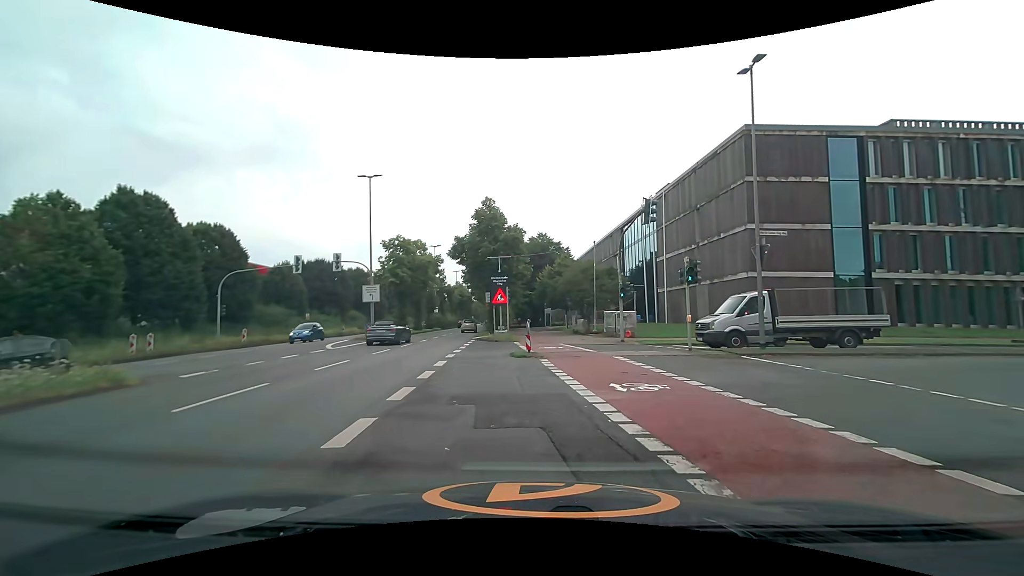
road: secondary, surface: asphalt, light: Day
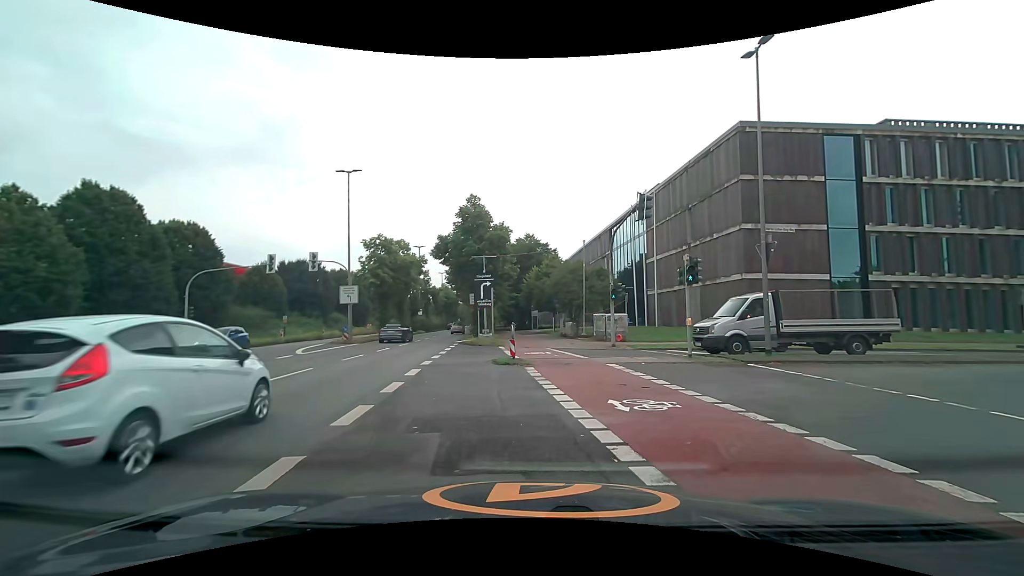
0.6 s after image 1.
(0.0, +1.6) m; +2°
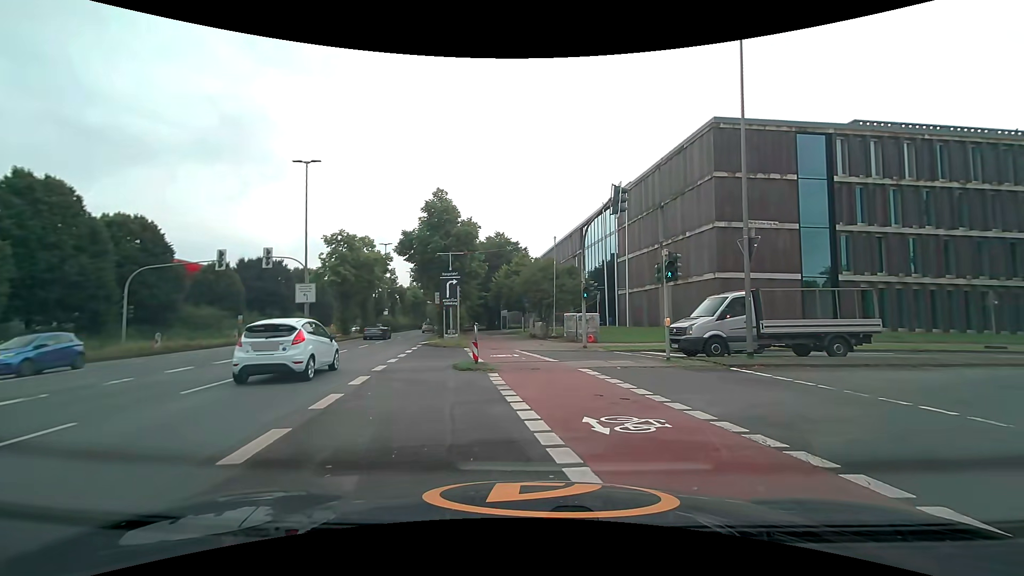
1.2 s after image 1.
(0.0, +1.5) m; +5°
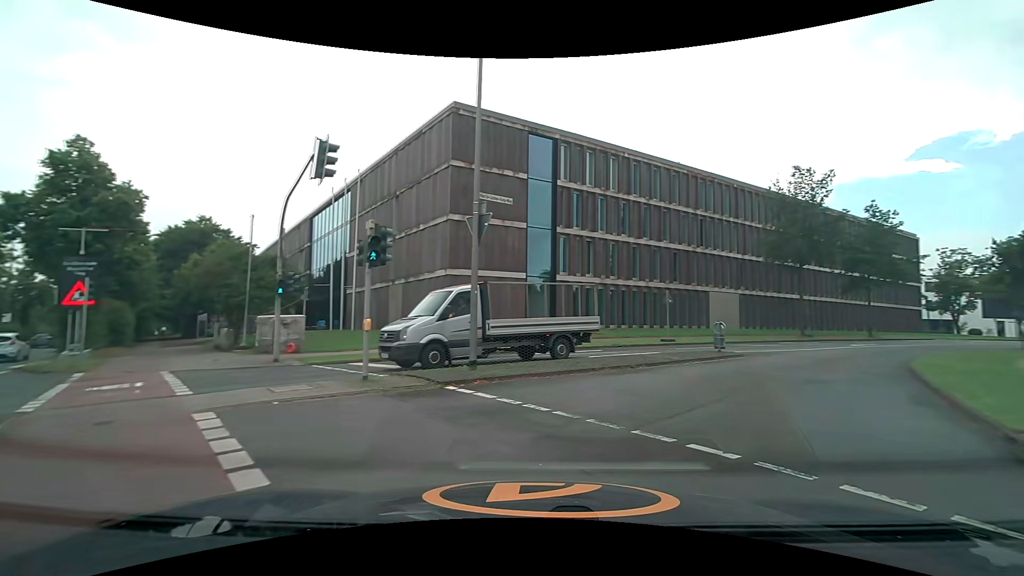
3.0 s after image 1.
(+1.0, +4.8) m; +26°
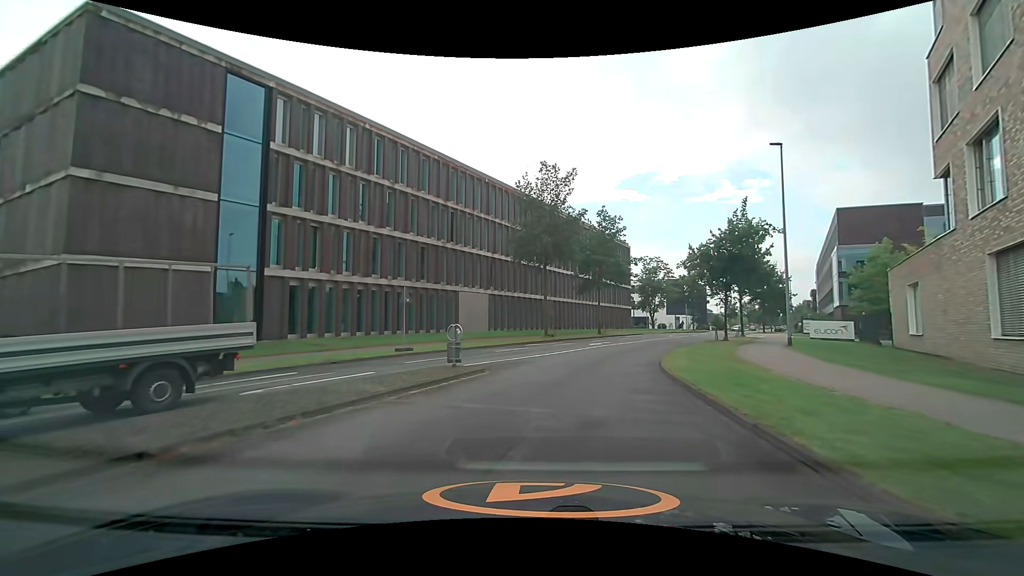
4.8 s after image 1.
(+2.1, +6.3) m; +28°
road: unclassified
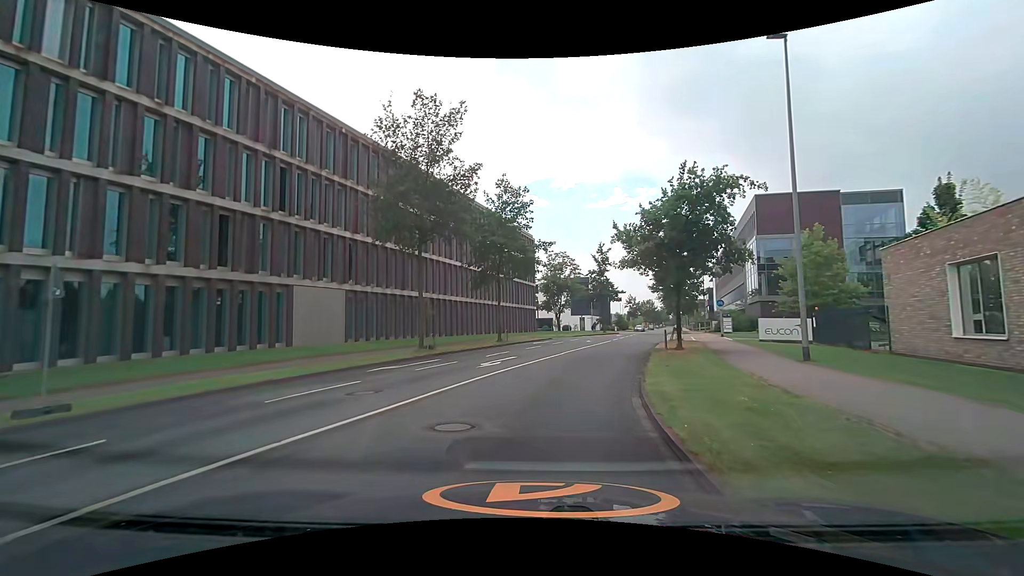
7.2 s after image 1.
(+1.4, +11.8) m; +13°
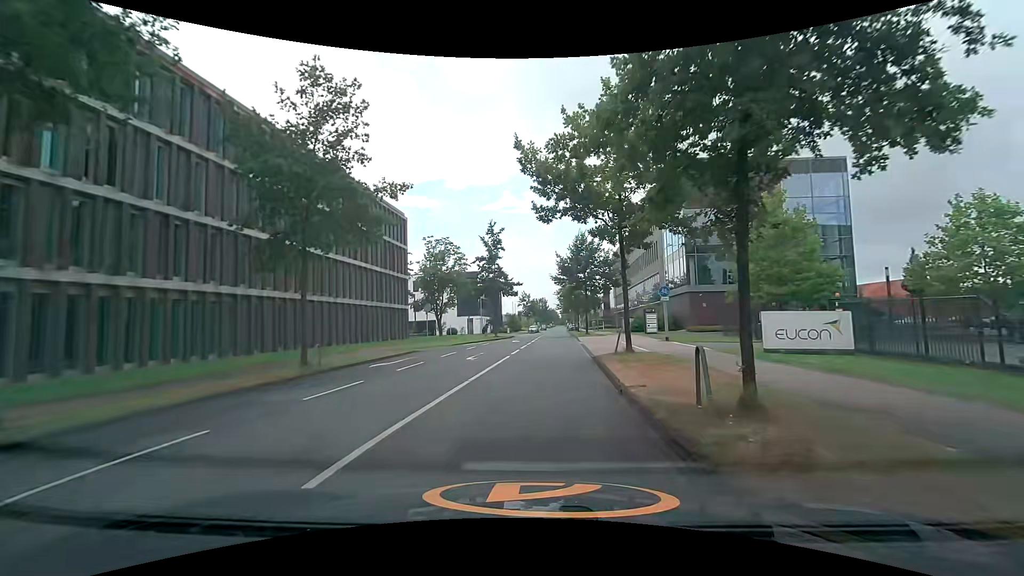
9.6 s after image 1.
(+1.6, +16.0) m; +11°
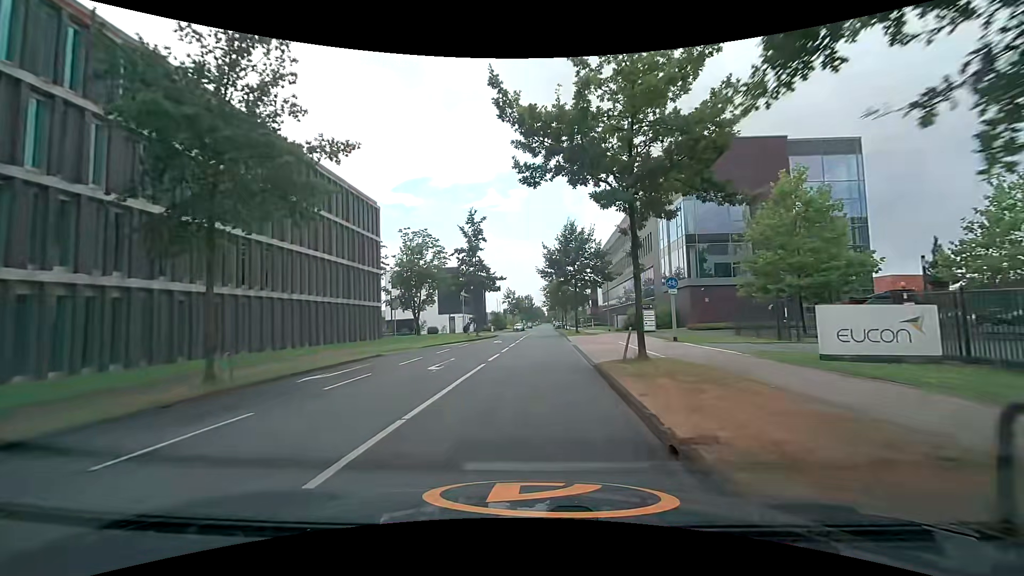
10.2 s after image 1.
(+0.1, +4.7) m; +2°
(0, +10) (0, +20) (+1, +30) (+1, +40) (+1, +50) (+2, +60) (+2, +70) (+2, +80) (+2, +90) (+3, +100) m
